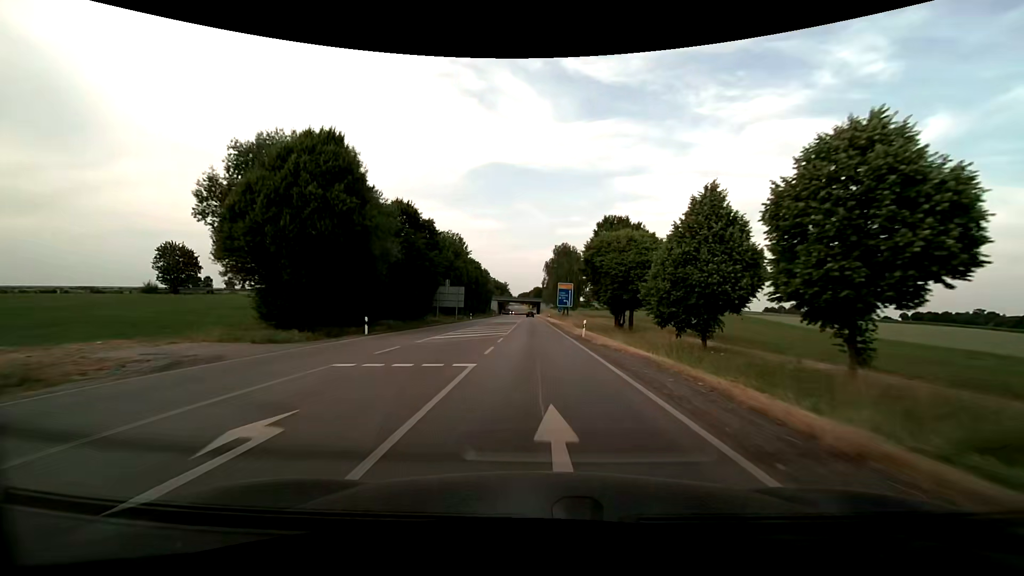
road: secondary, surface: asphalt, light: Day
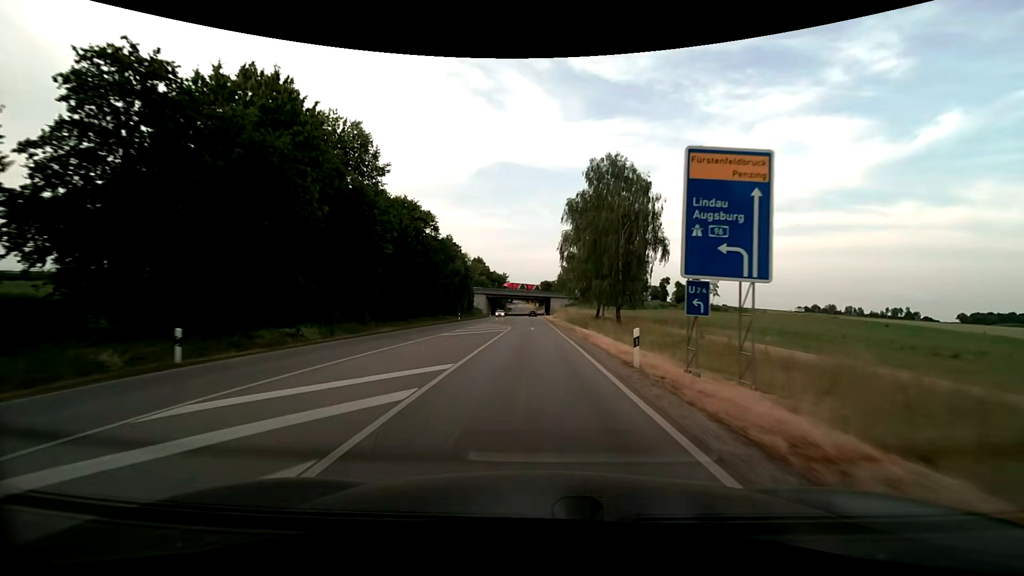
(-0.4, +64.1) m; -1°
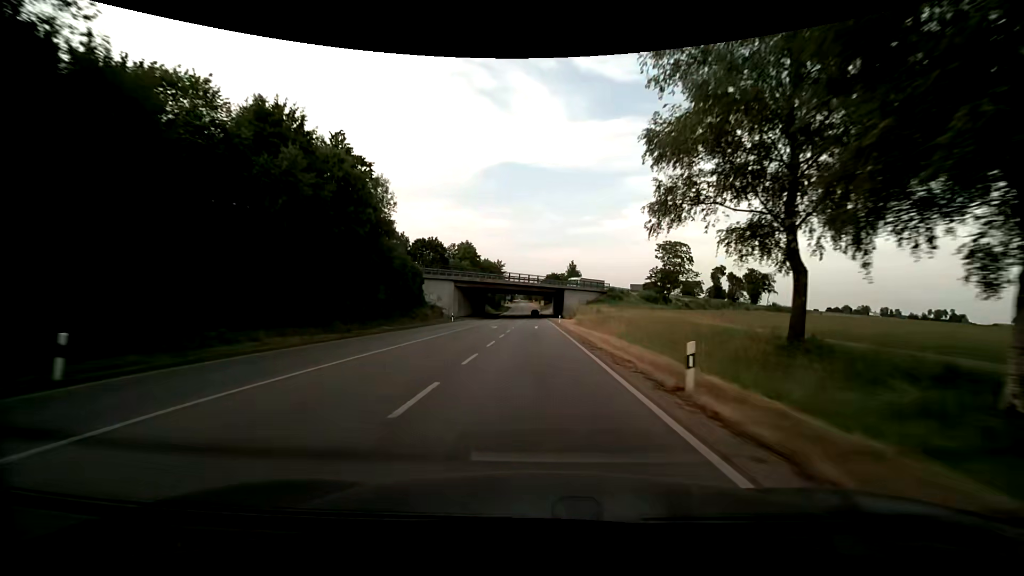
(-0.2, +53.3) m; -1°
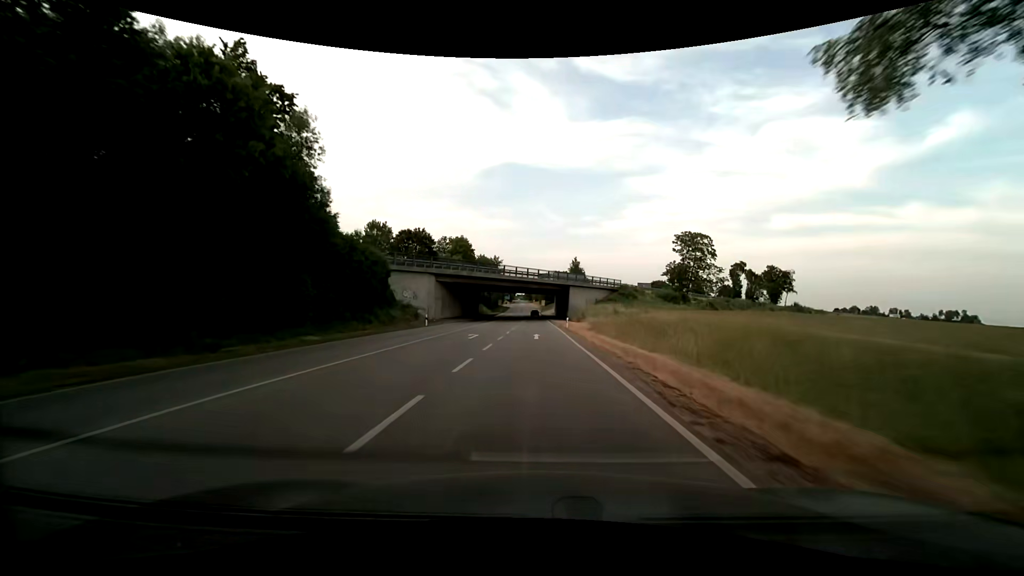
(0.0, +13.5) m; 0°
(0, +10) (0, +20) (0, +30) (0, +40) (0, +50) (0, +60) (0, +70) (0, +80) (+1, +90) (+1, +100) m
